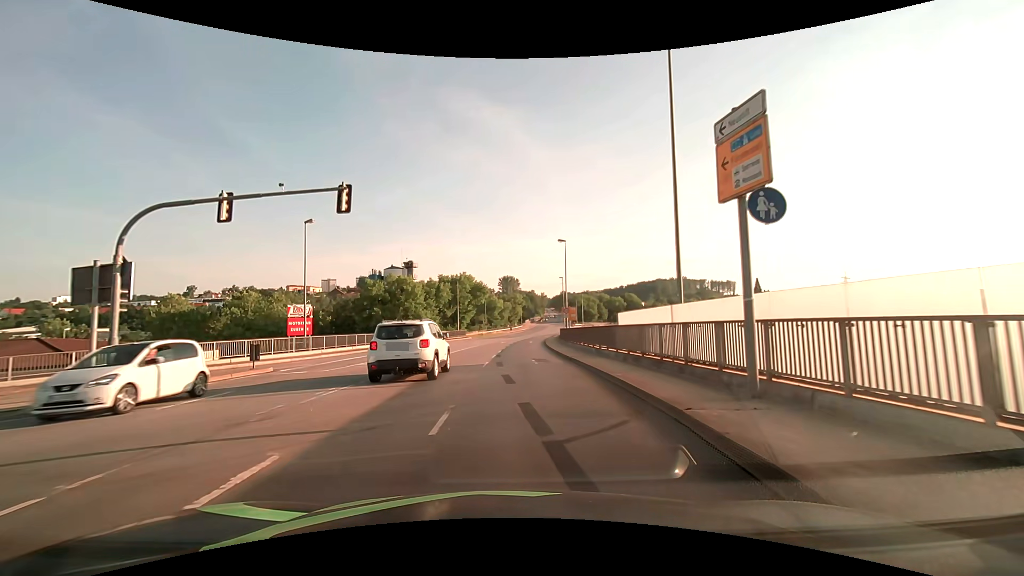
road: primary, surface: asphalt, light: Day
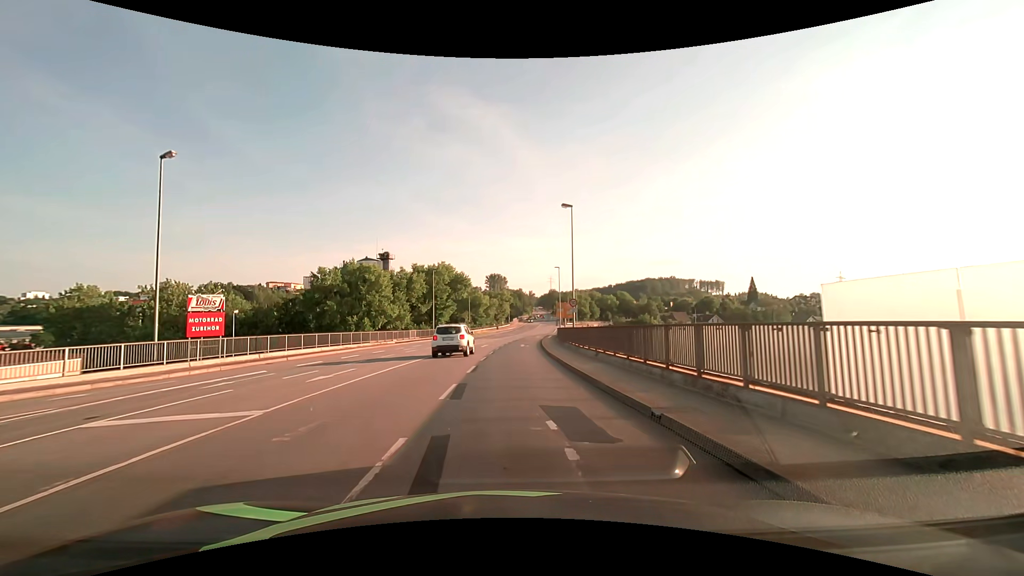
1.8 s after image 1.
(+0.4, +14.4) m; +2°
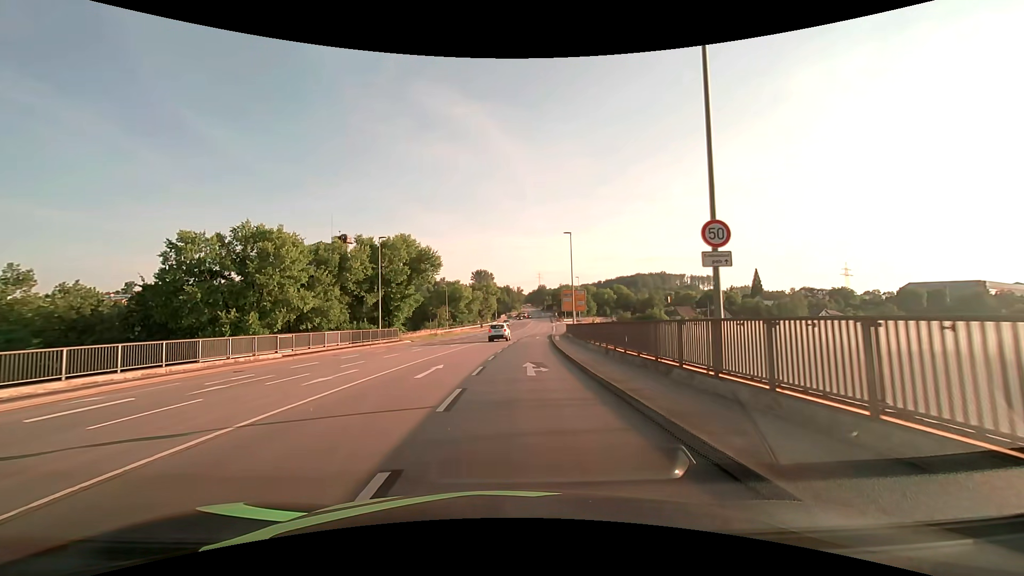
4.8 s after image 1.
(+0.1, +25.4) m; +1°
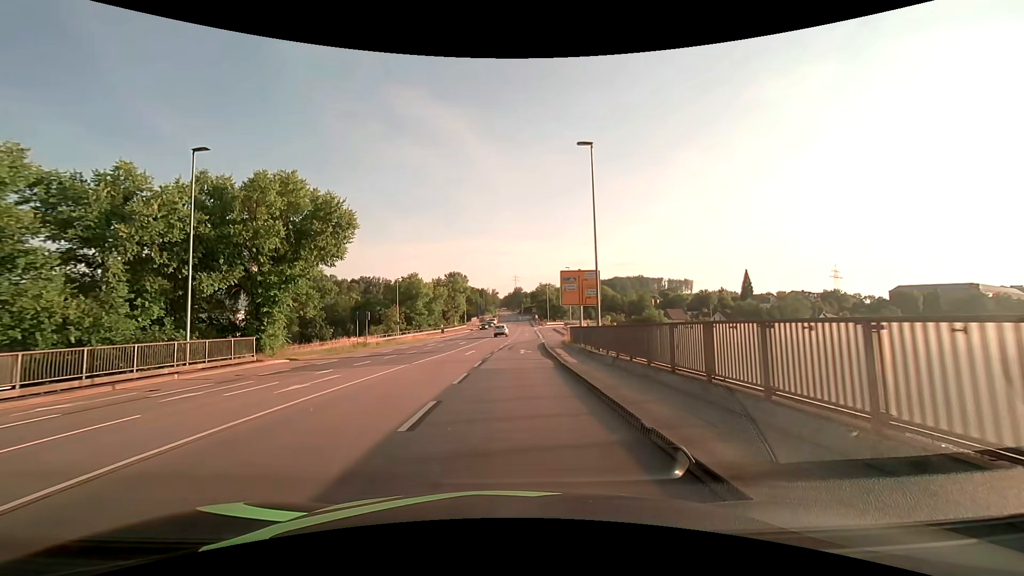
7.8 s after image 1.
(+1.0, +25.3) m; +3°
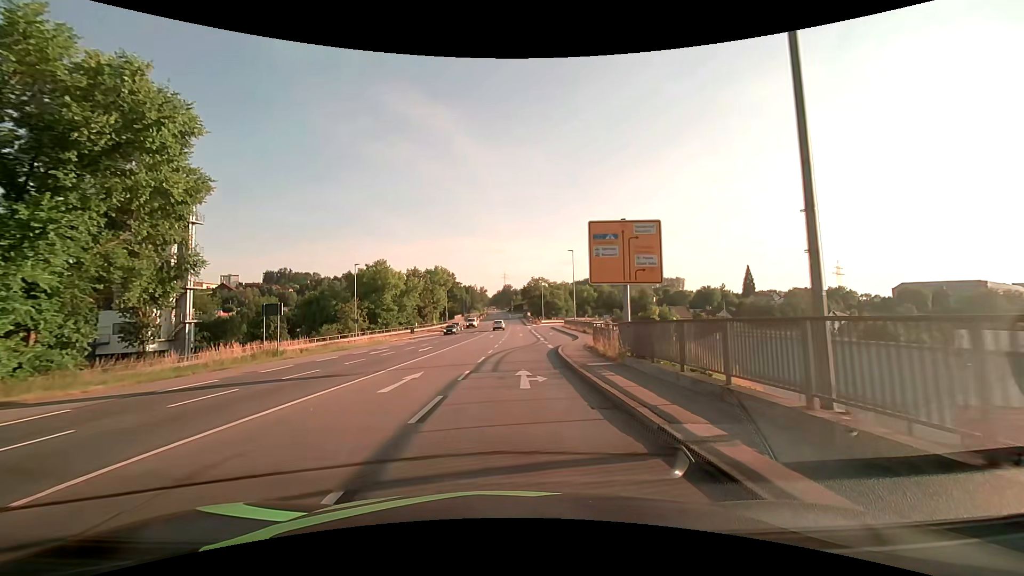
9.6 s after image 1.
(+0.2, +17.5) m; +2°
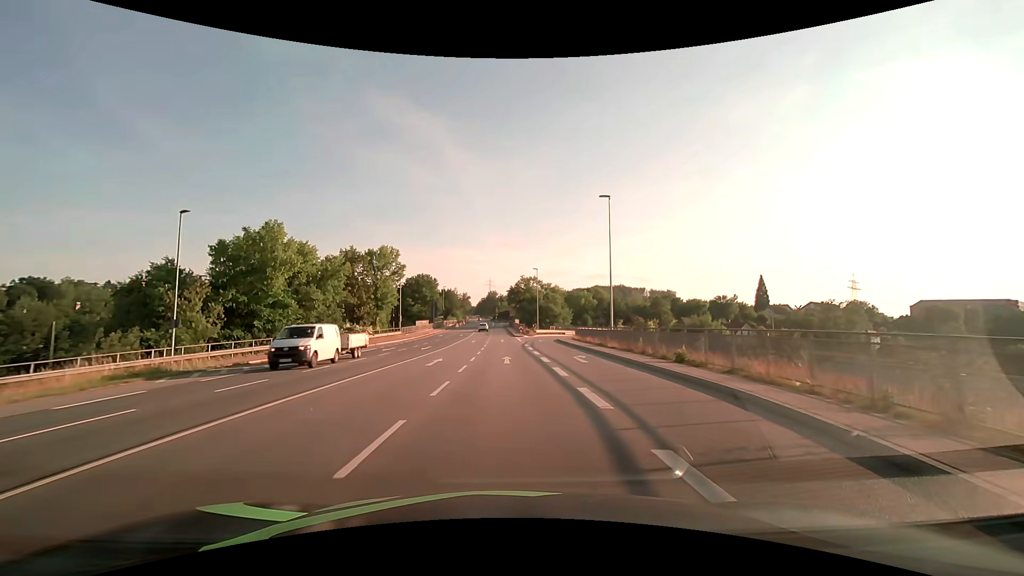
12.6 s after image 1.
(+0.8, +32.5) m; +2°
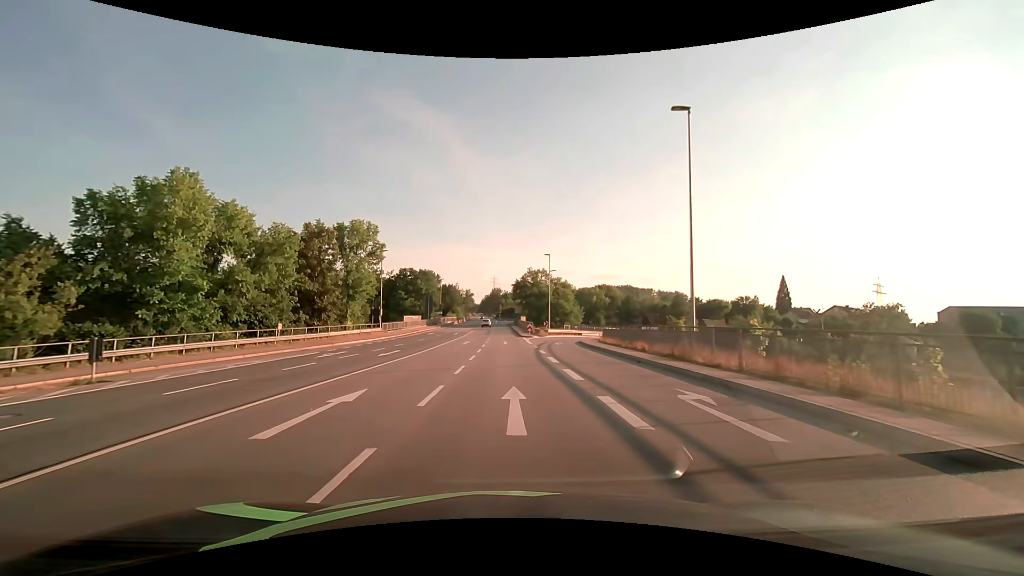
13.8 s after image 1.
(-0.1, +14.3) m; -1°
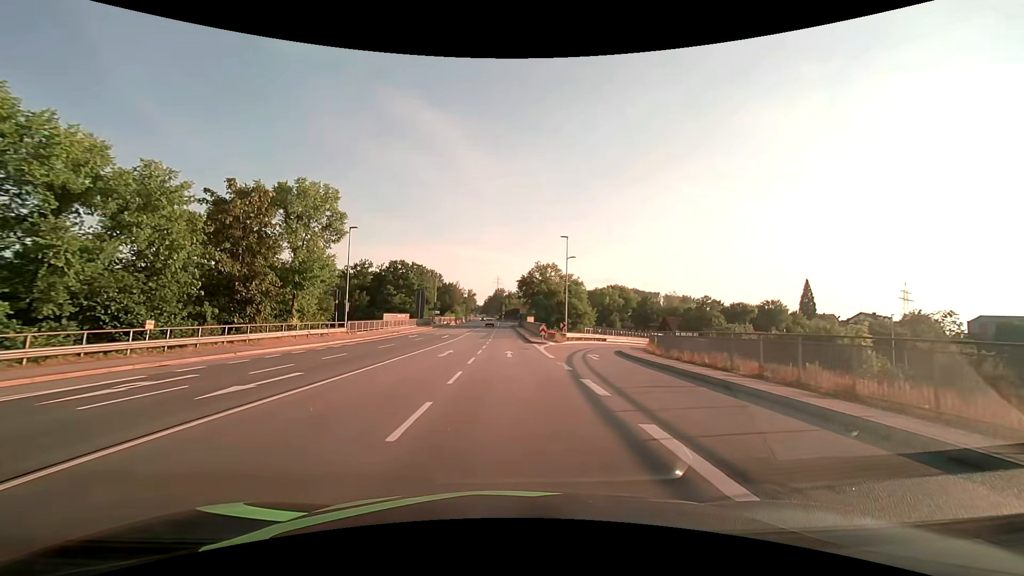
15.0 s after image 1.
(-0.1, +14.6) m; 0°
(0, +10) (0, +20) (0, +30) (0, +40) (0, +50) (0, +60) (-1, +70) (-1, +80) (-2, +90) (-3, +100) m
